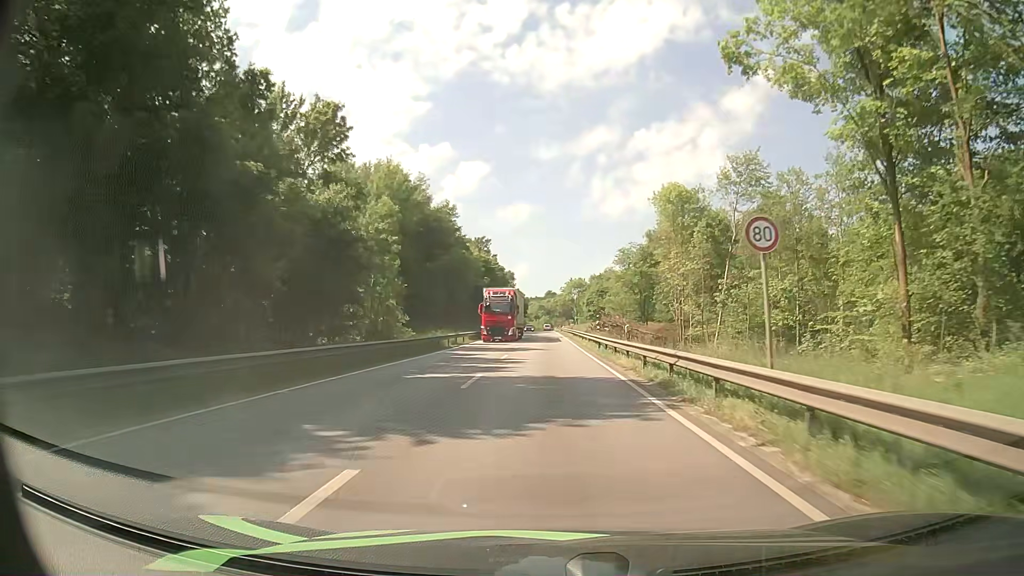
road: primary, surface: asphalt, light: Day
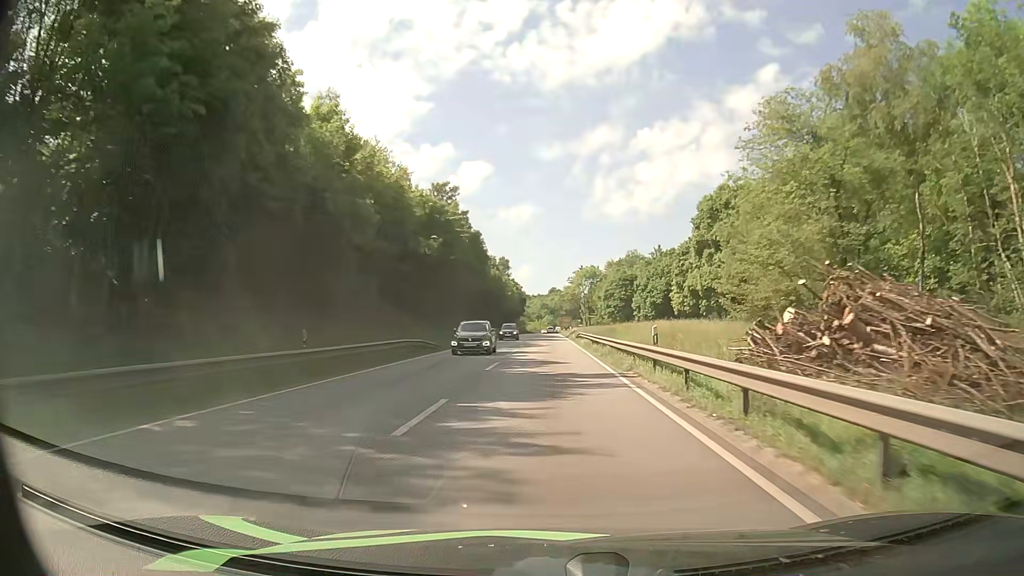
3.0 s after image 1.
(-0.2, +54.3) m; 0°
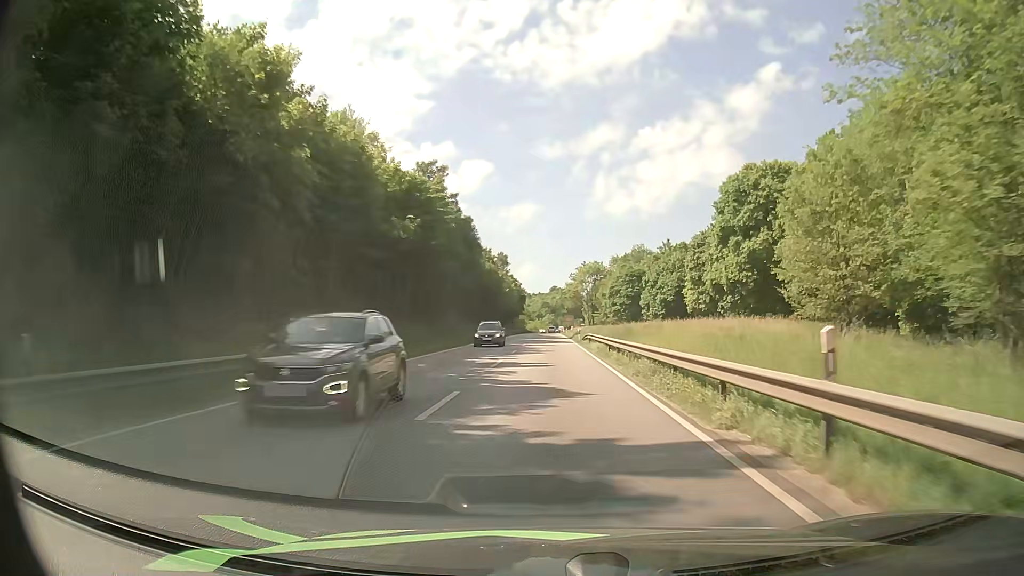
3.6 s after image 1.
(0.0, +10.8) m; 0°
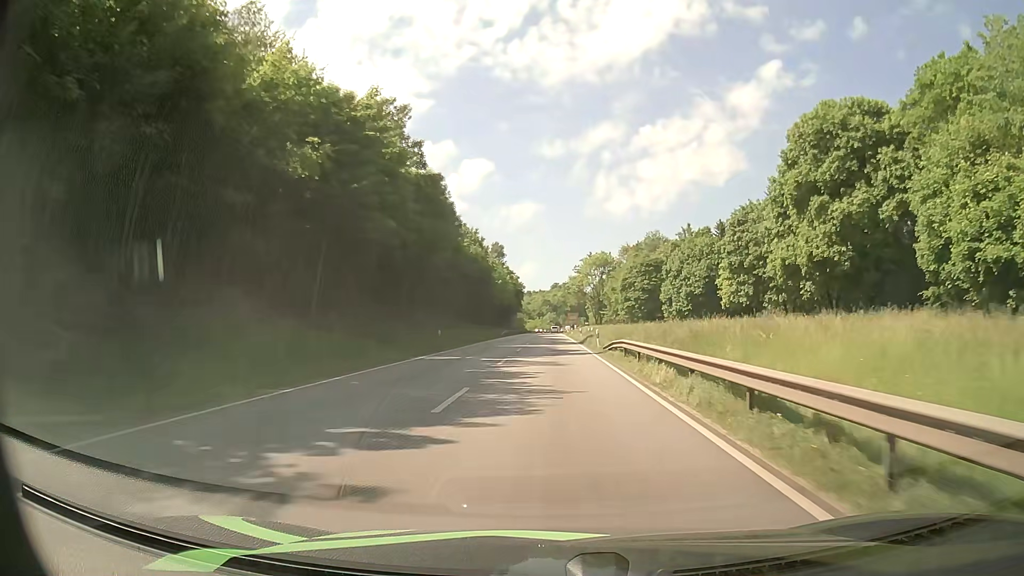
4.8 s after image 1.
(-0.1, +21.3) m; -1°
